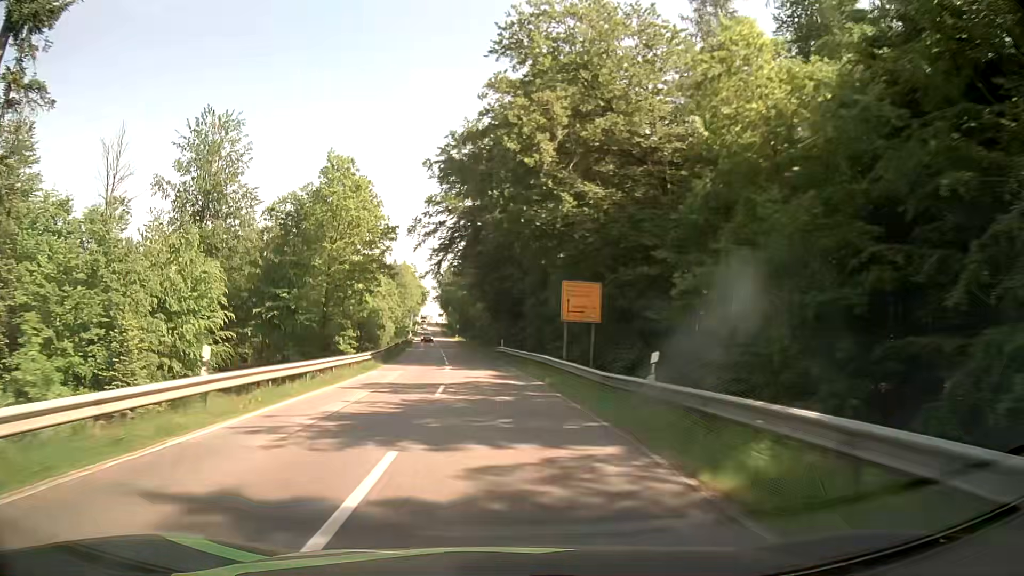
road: secondary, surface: asphalt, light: Day
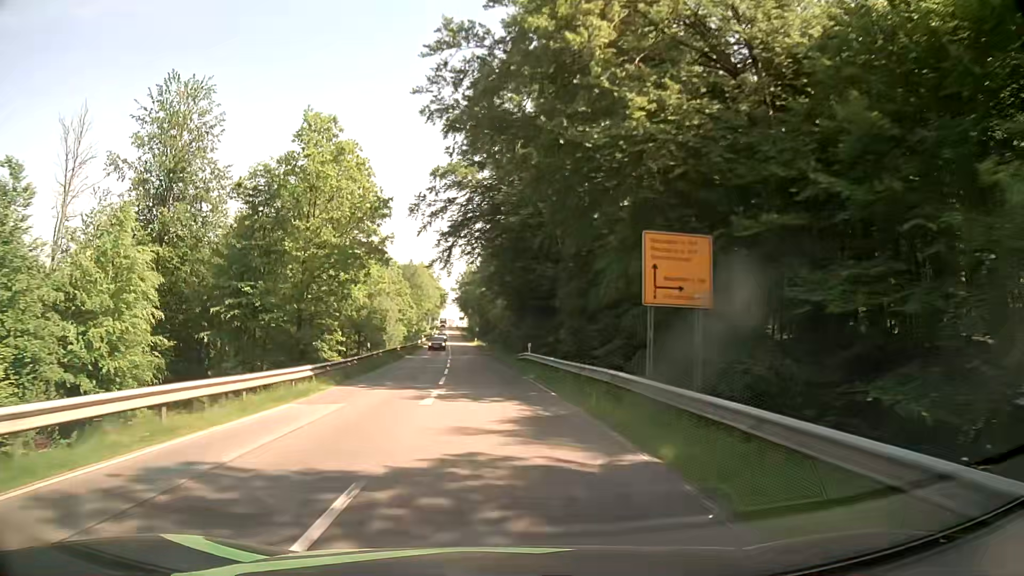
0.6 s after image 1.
(-0.2, +14.0) m; -1°
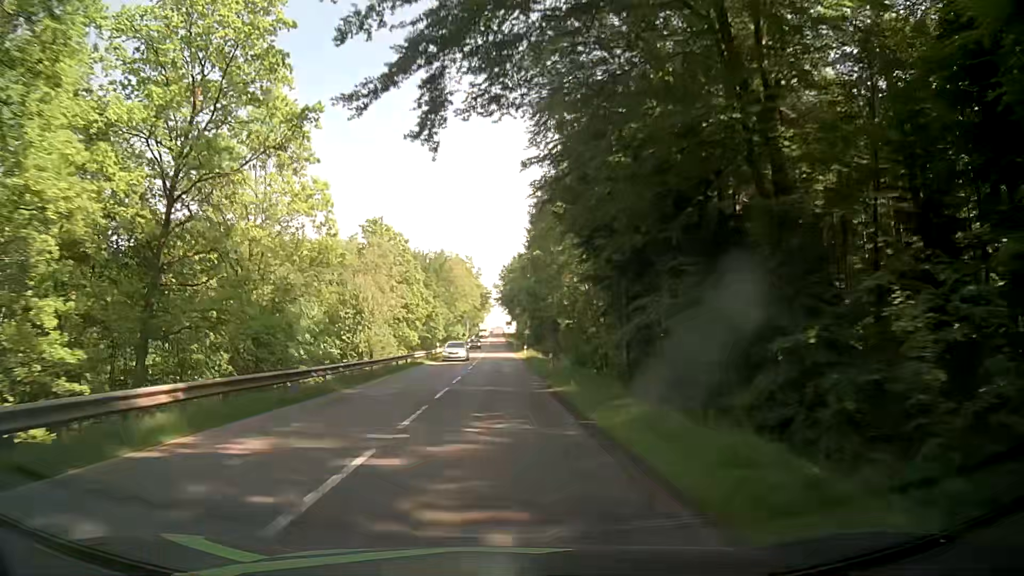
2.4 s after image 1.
(-2.3, +41.5) m; -5°
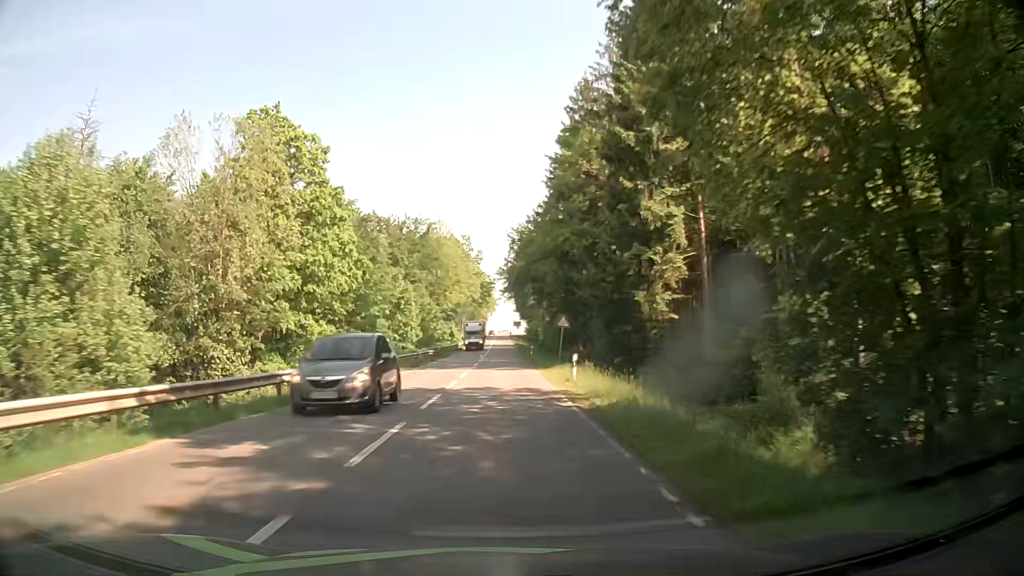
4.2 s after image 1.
(-0.6, +40.4) m; -1°
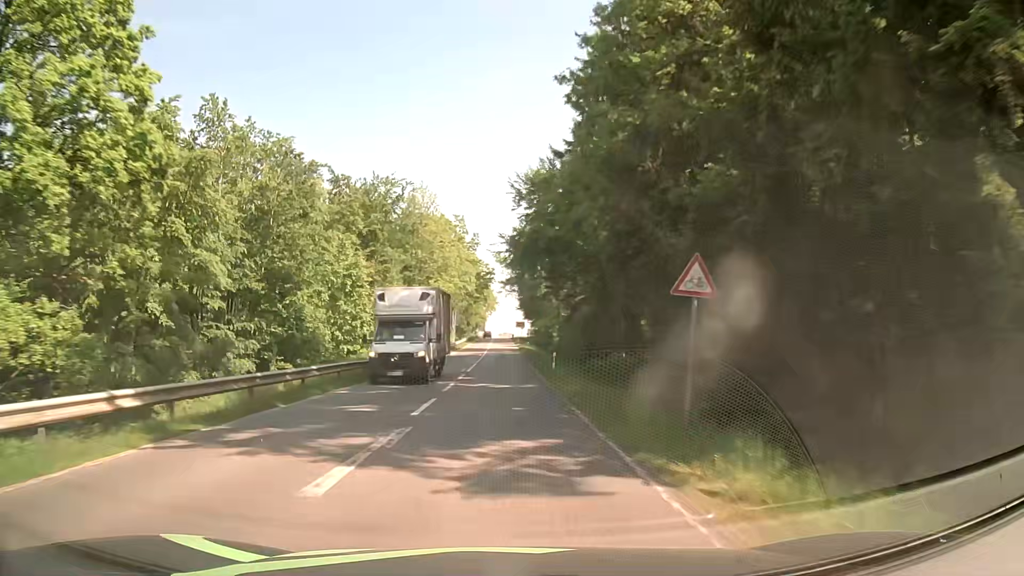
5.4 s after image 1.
(0.0, +25.7) m; 0°
